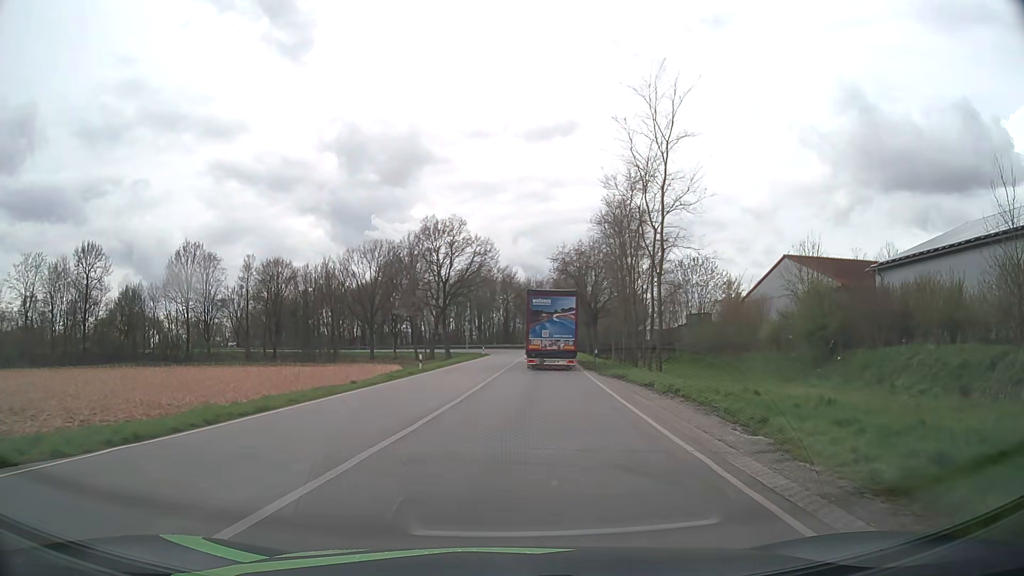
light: Day
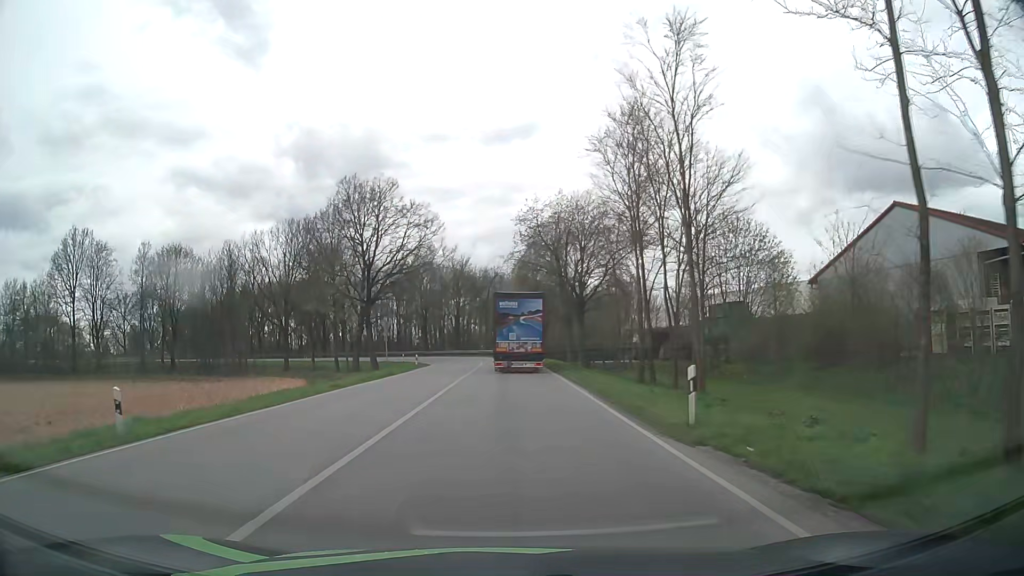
(+1.5, +27.5) m; +4°
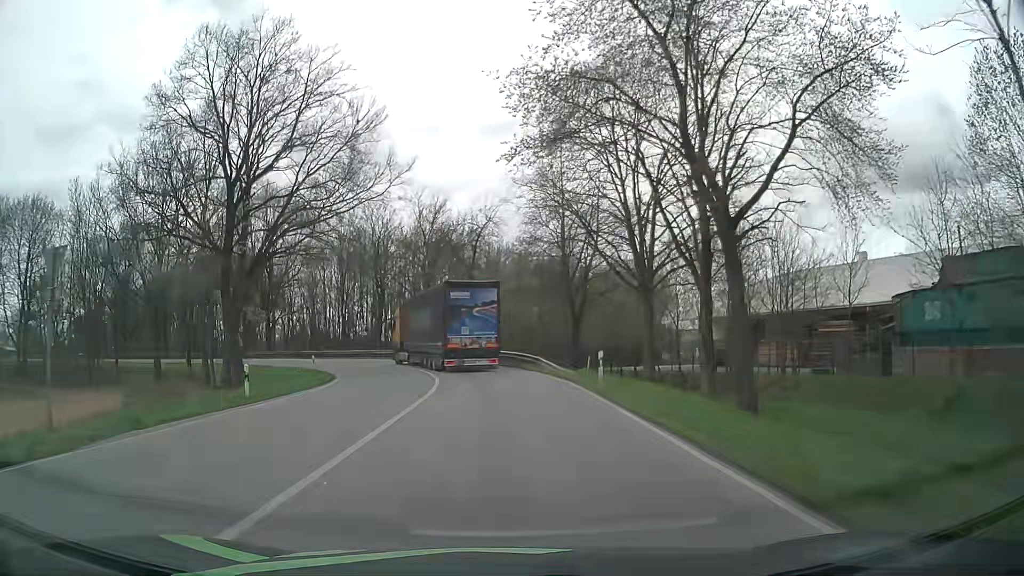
(0.0, +36.9) m; 0°
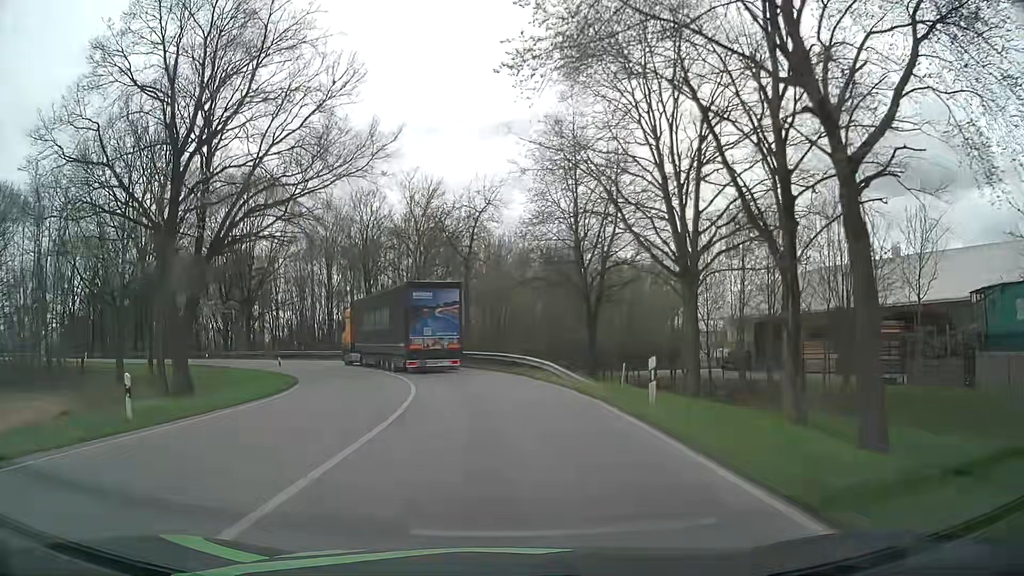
(0.0, +6.7) m; 0°
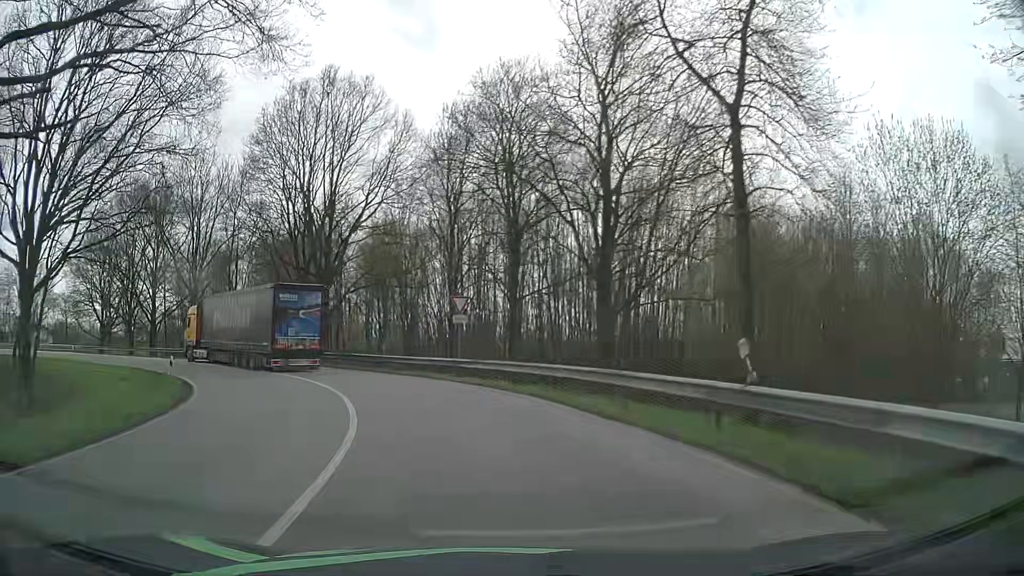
(-3.0, +30.0) m; -16°
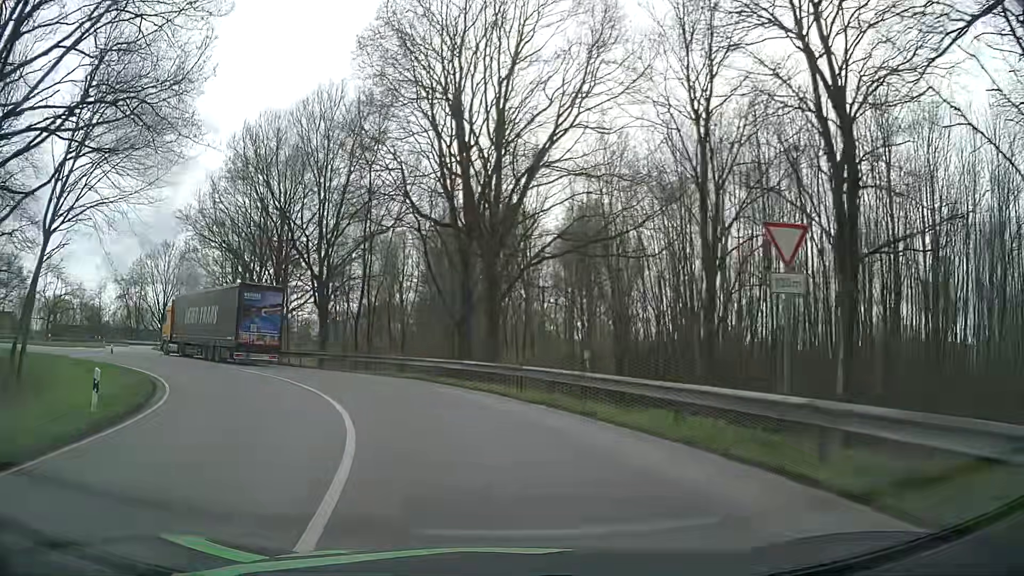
(-2.7, +17.1) m; -18°
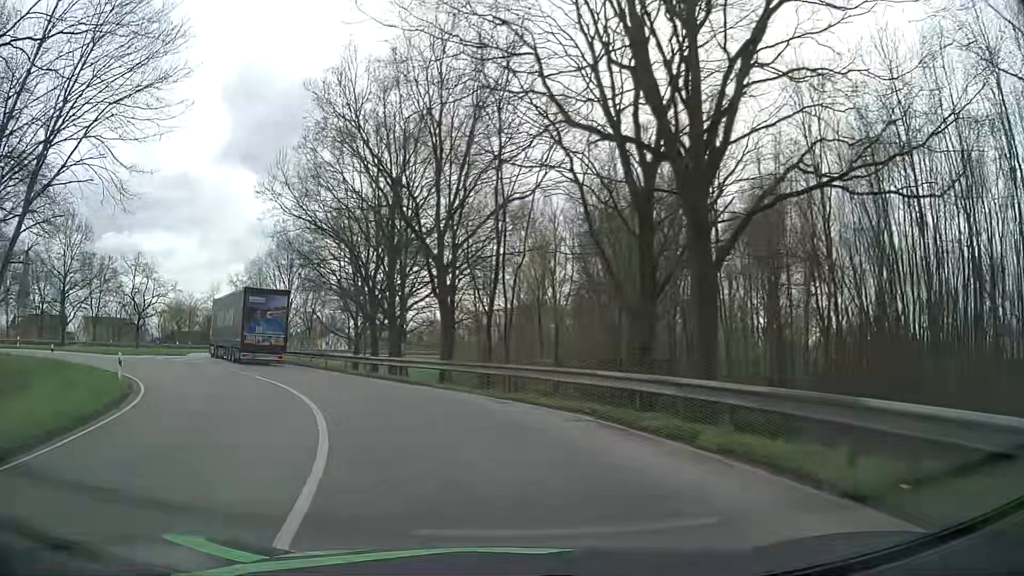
(-1.2, +11.8) m; -12°
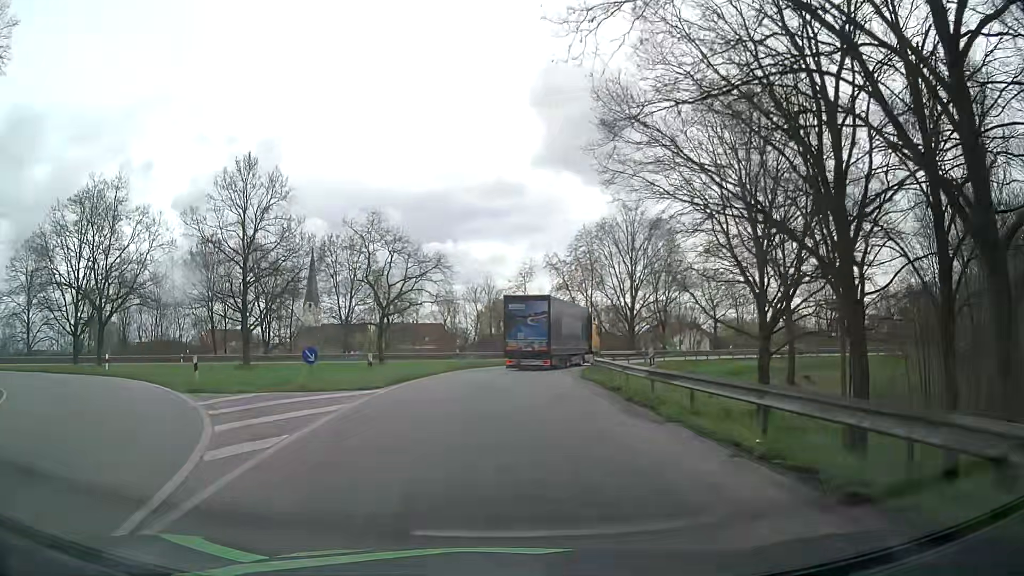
(-9.8, +29.2) m; -30°
(0, +10) (0, +20) (0, +30) (+2, +40) (+4, +49) (+9, +58) (+16, +66) (+24, +71) (+33, +75) (+43, +78) m
